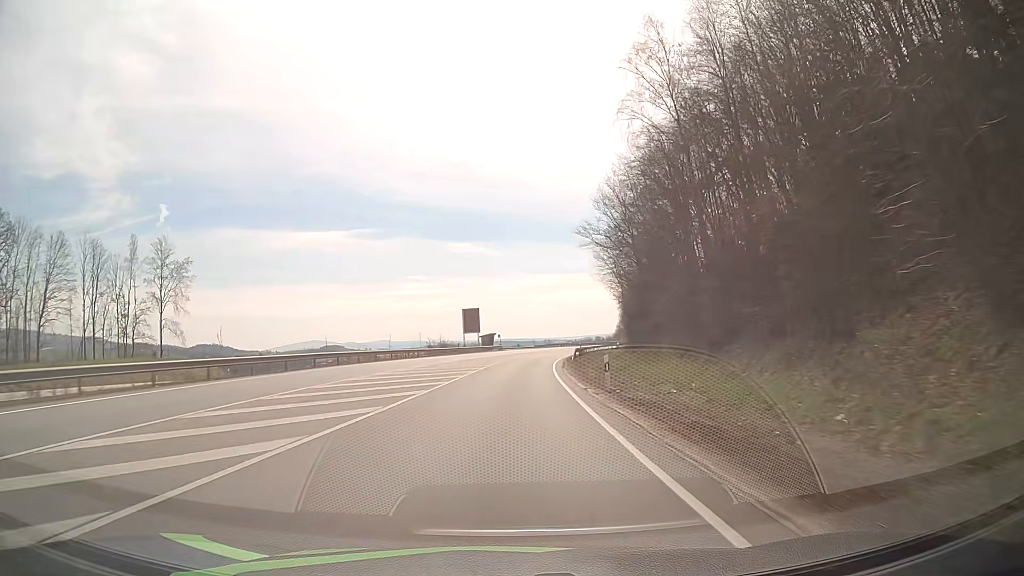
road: primary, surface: asphalt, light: Day
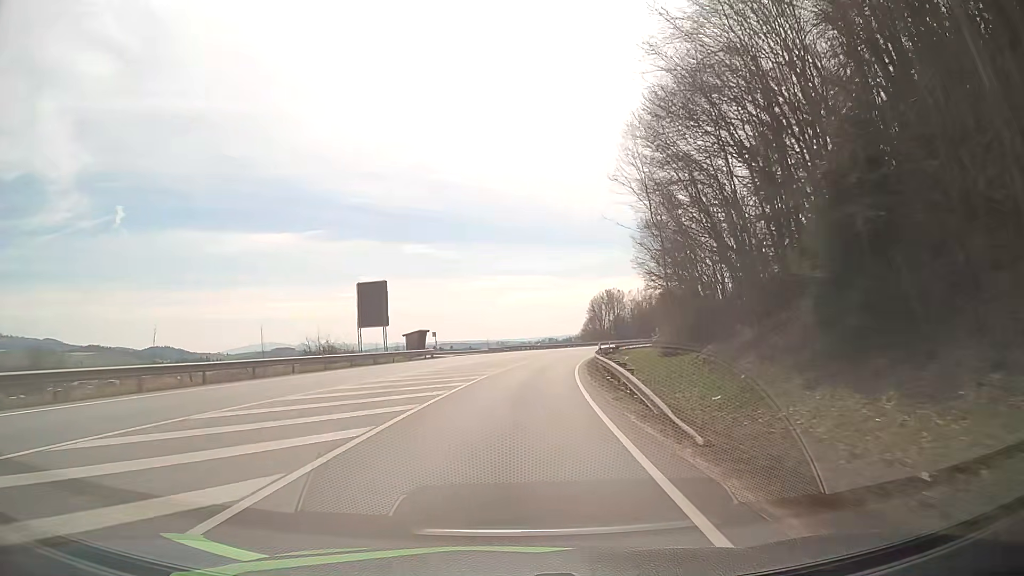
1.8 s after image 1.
(+1.4, +40.8) m; +4°
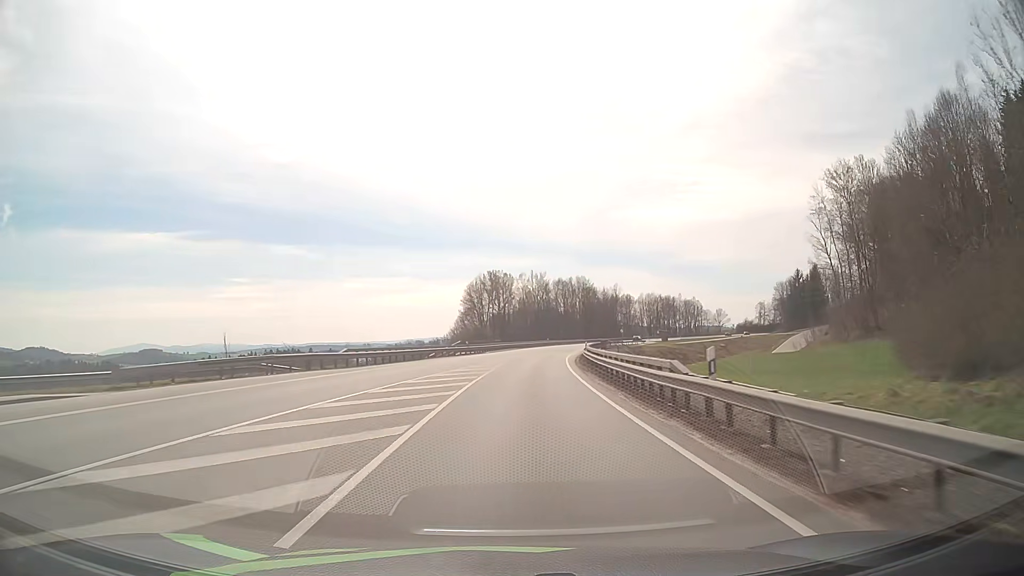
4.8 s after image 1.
(+6.0, +67.1) m; +11°
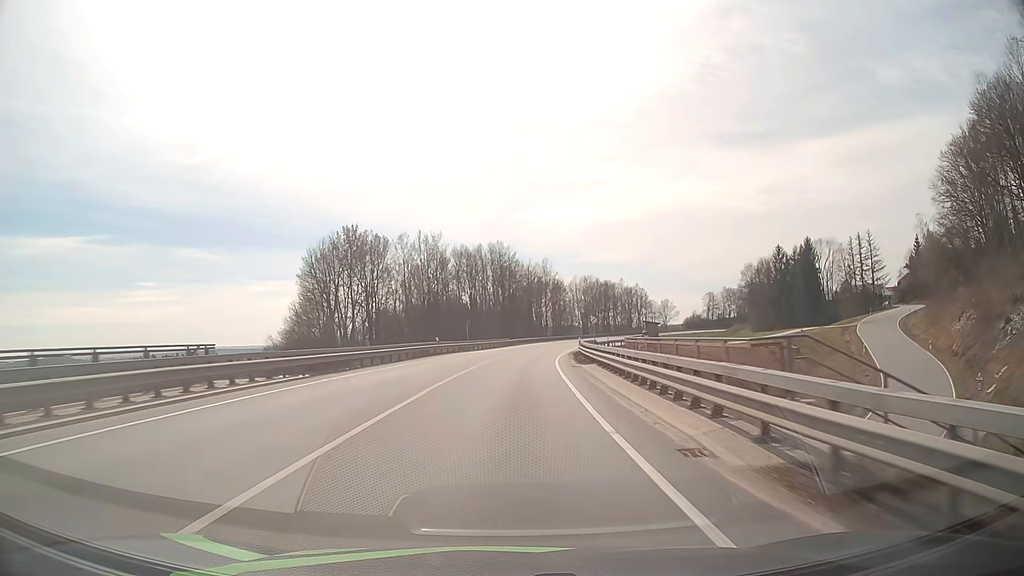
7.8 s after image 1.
(+4.8, +66.9) m; +8°
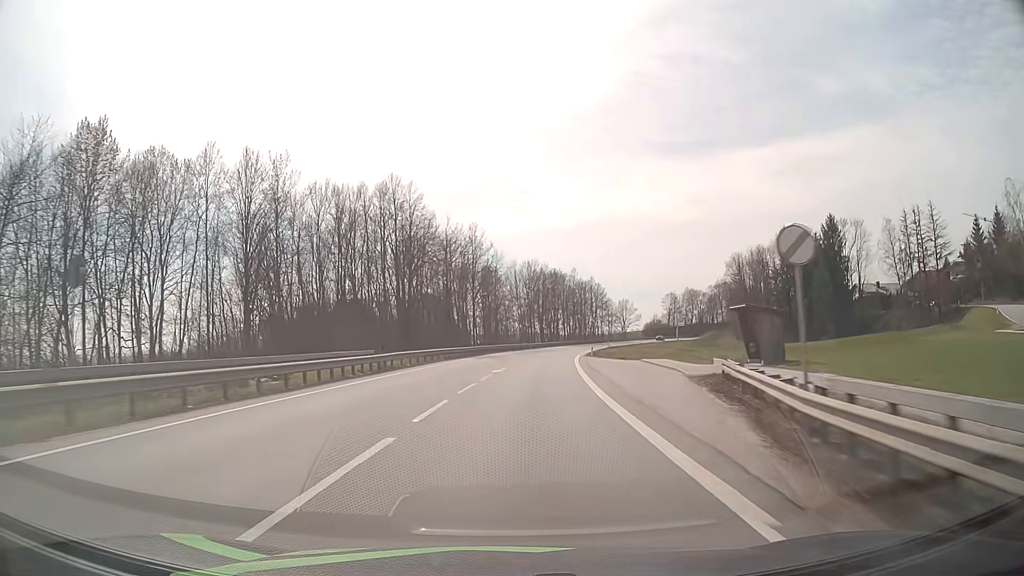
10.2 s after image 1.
(+2.5, +53.6) m; +6°
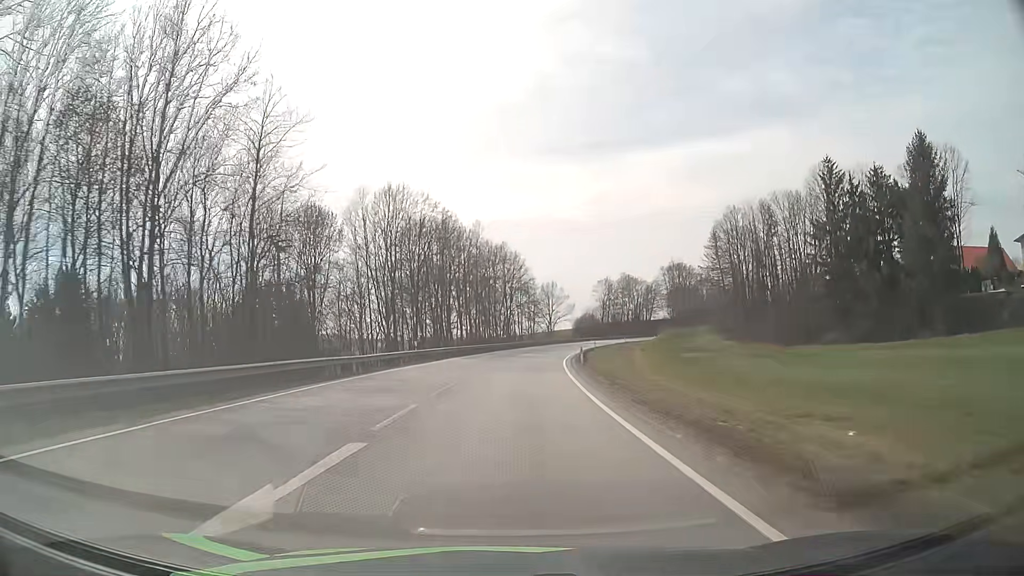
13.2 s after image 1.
(+5.5, +66.8) m; +9°
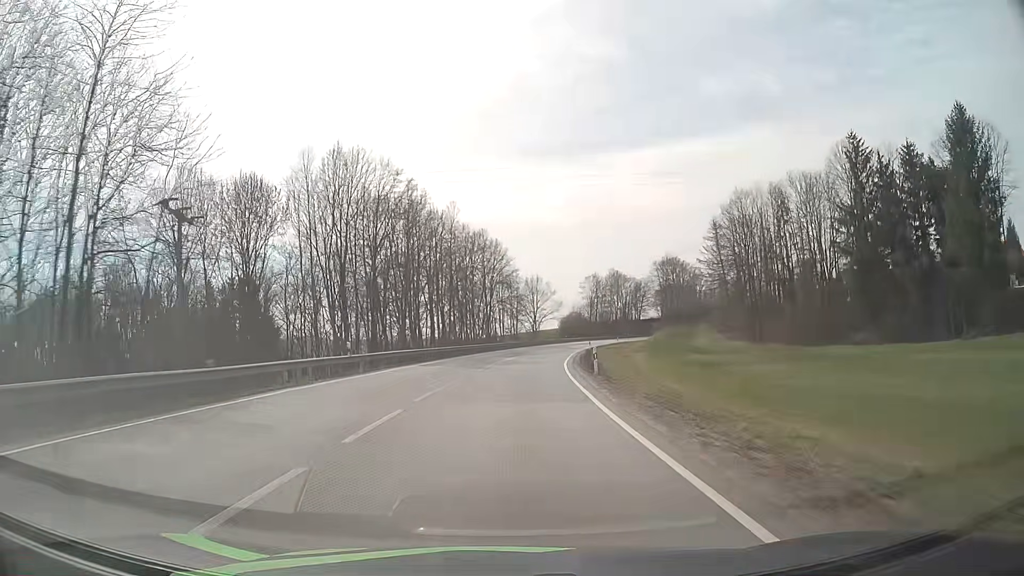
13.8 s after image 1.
(+0.2, +13.4) m; +2°
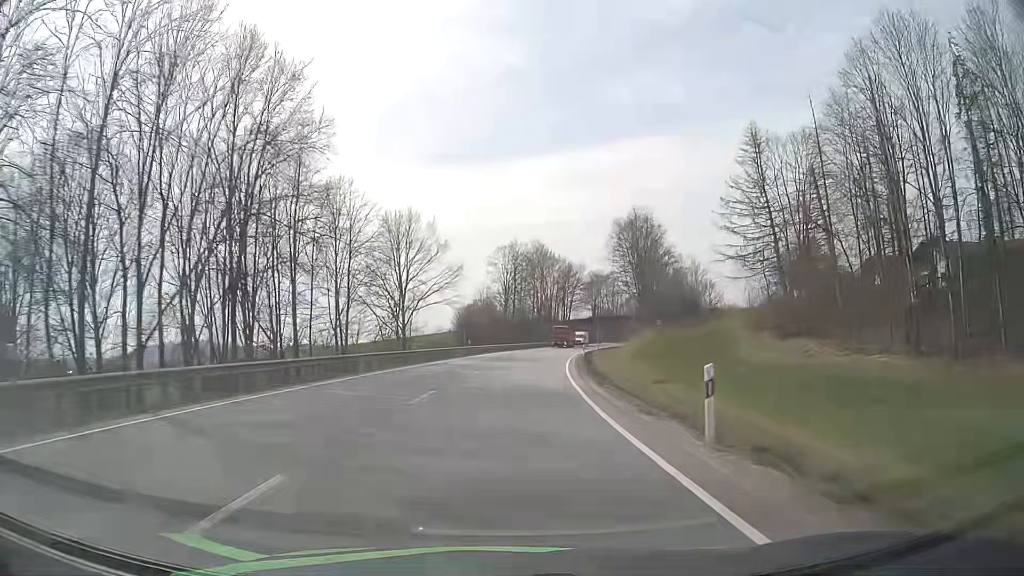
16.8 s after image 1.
(+4.8, +66.7) m; +9°
(0, +10) (+1, +20) (+1, +30) (+2, +40) (+3, +50) (+4, +60) (+6, +70) (+8, +80) (+10, +89) (+12, +99) m
